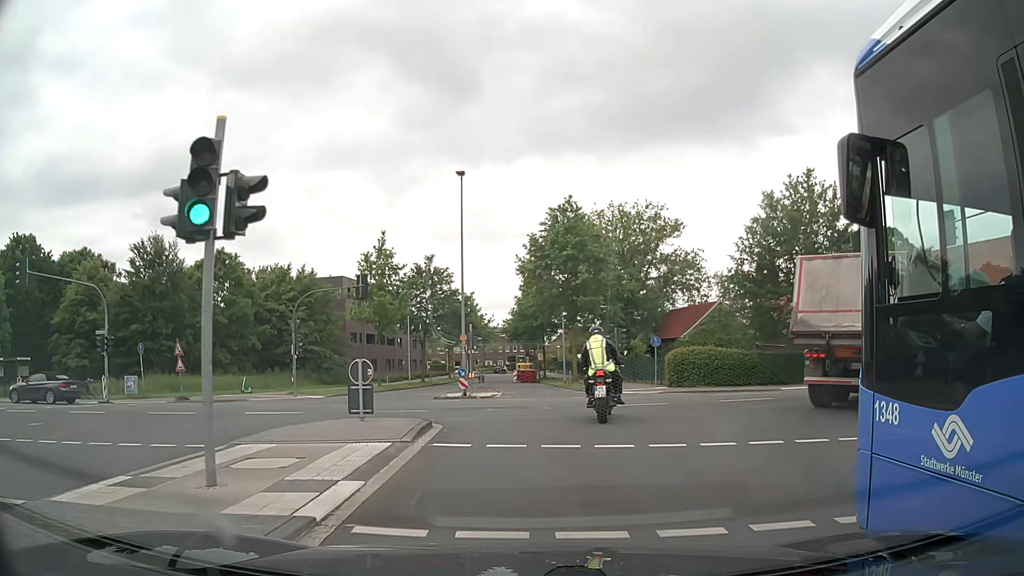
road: secondary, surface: asphalt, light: Day
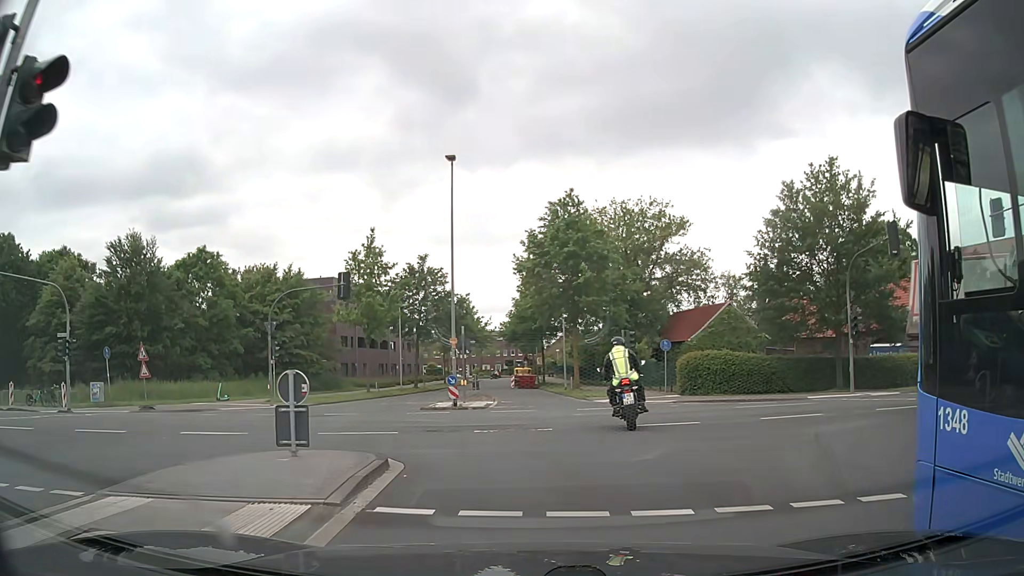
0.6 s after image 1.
(0.0, +3.4) m; 0°
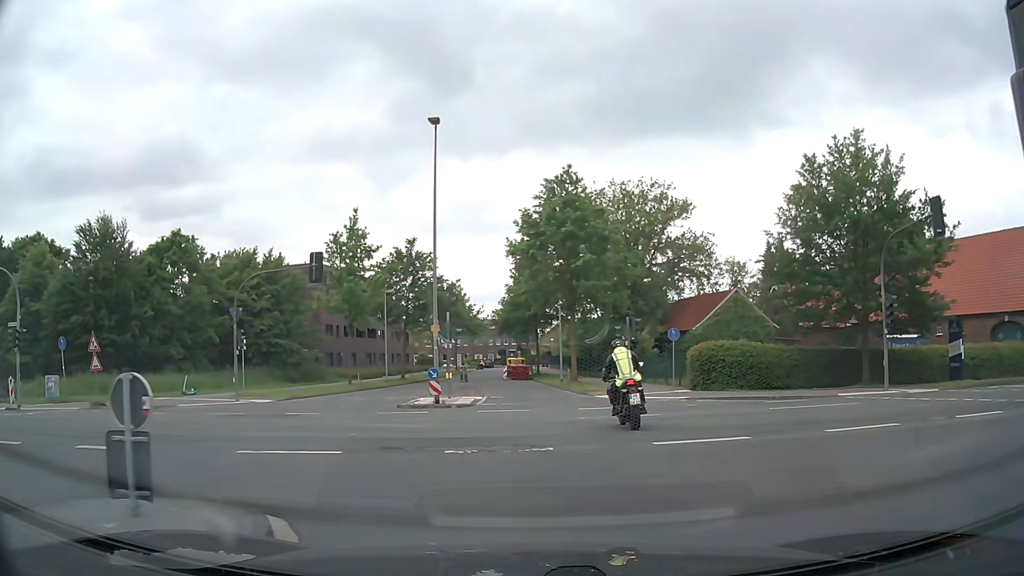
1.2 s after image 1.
(+0.1, +3.6) m; +1°
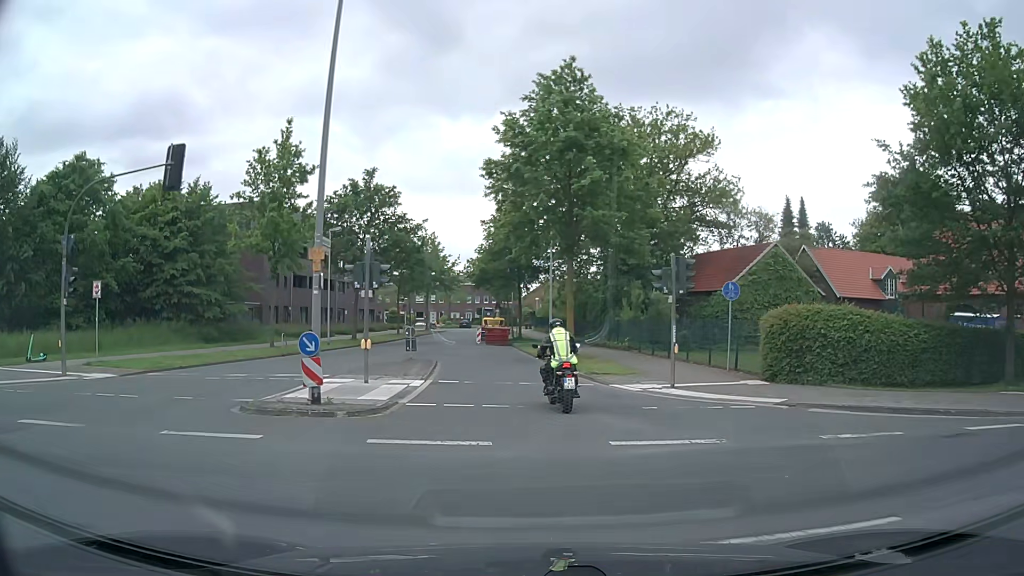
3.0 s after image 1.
(+0.1, +12.1) m; +1°
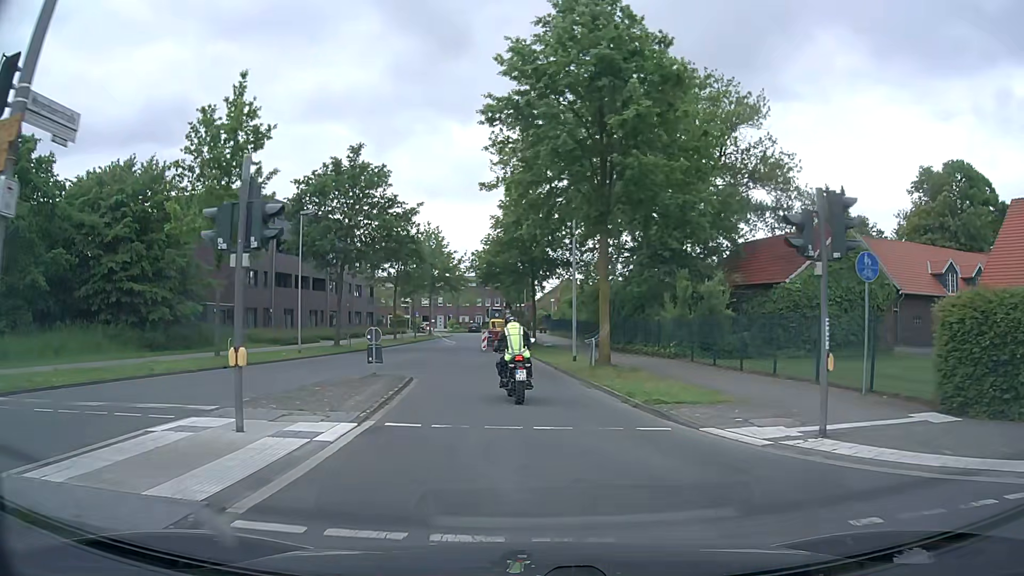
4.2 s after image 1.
(0.0, +8.4) m; -1°
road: residential
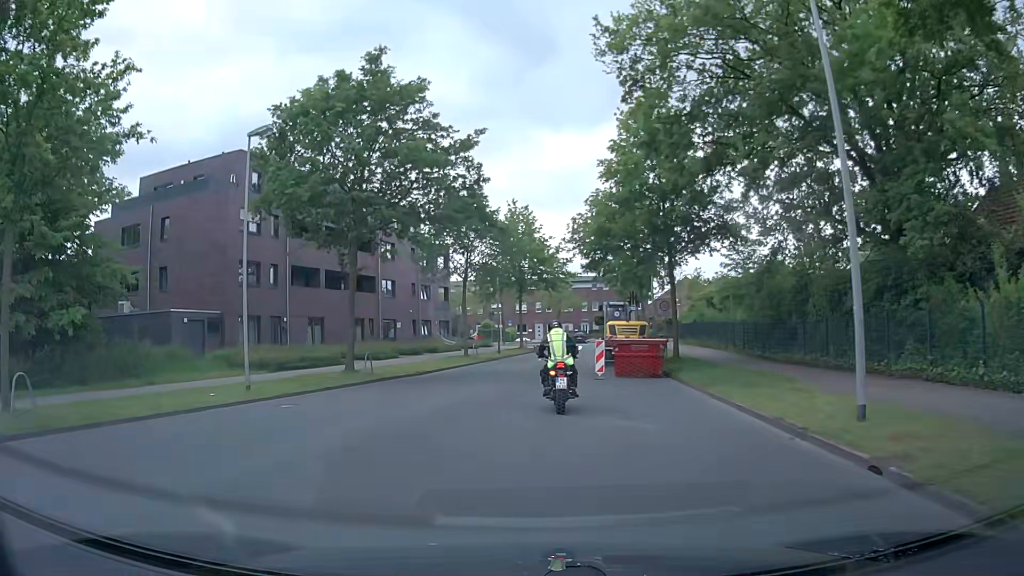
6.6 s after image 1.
(-1.2, +18.1) m; -9°
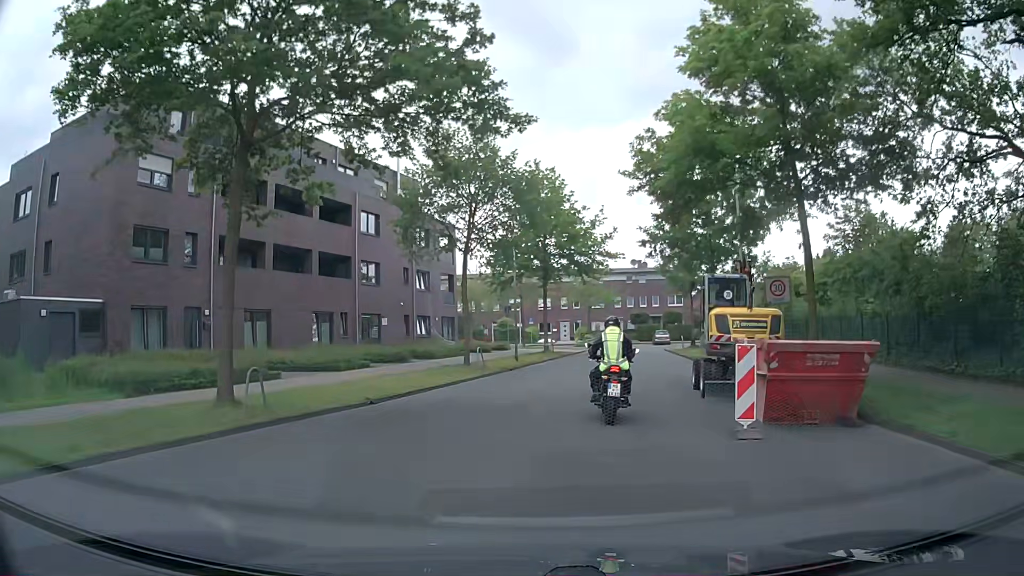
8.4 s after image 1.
(-0.4, +13.0) m; -3°
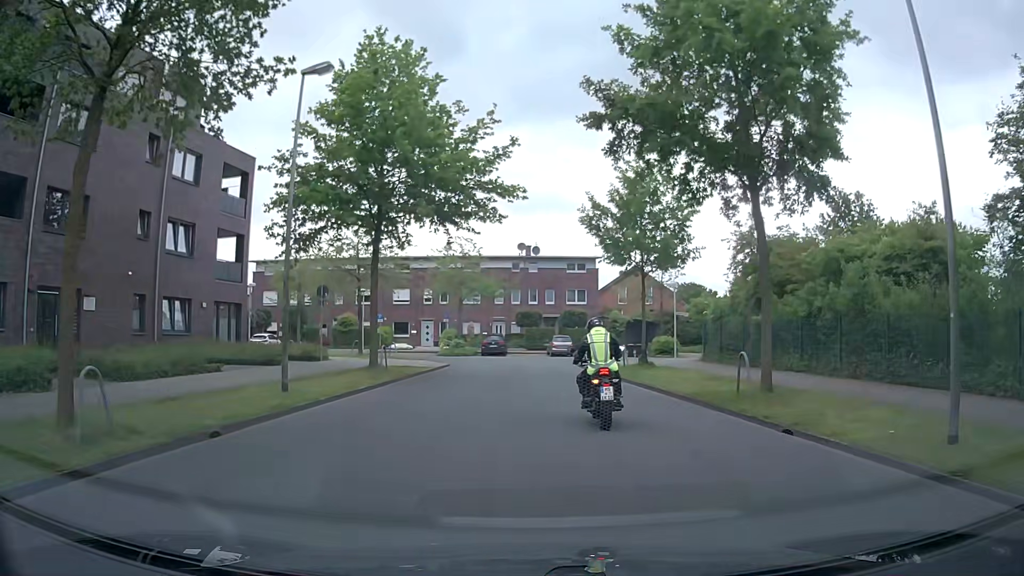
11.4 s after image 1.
(+2.0, +19.7) m; +12°
(0, +10) (+1, +20) (+1, +30) (-1, +40) (-9, +45) (-19, +46) (-29, +47) (-39, +47) (-49, +47) (-59, +47) m
